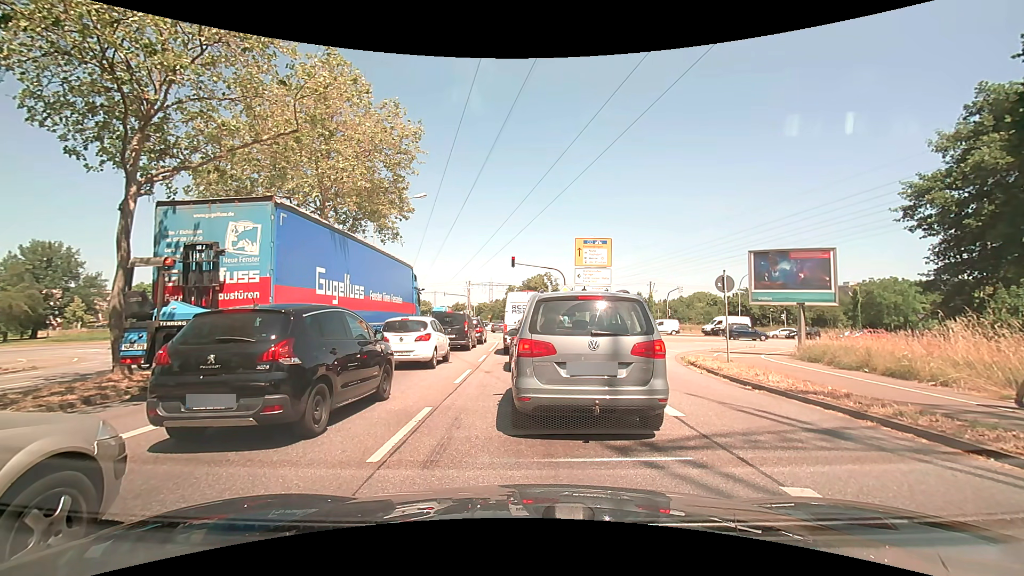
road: primary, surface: asphalt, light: Day
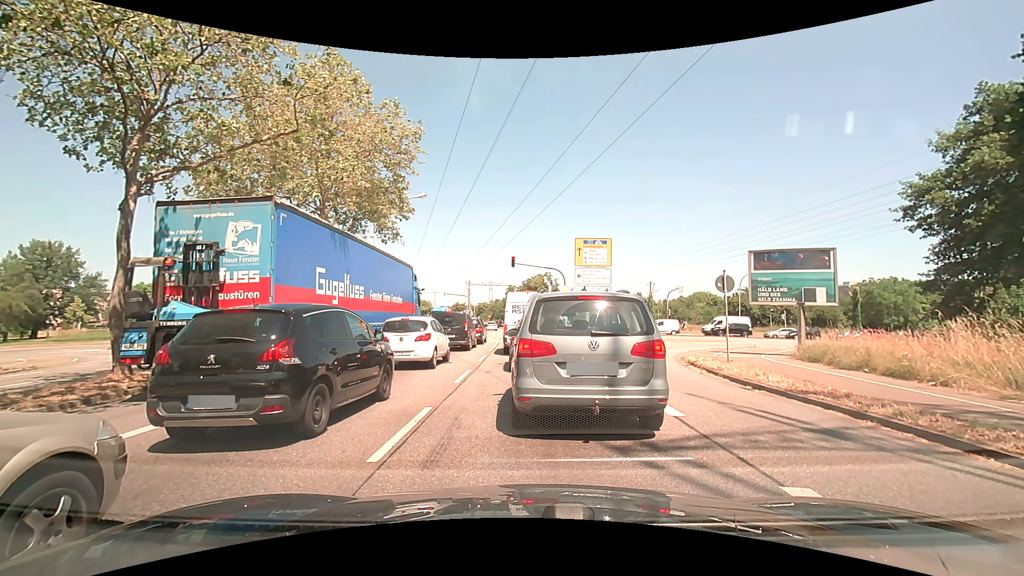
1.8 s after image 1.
(0.0, 0.0) m; 0°
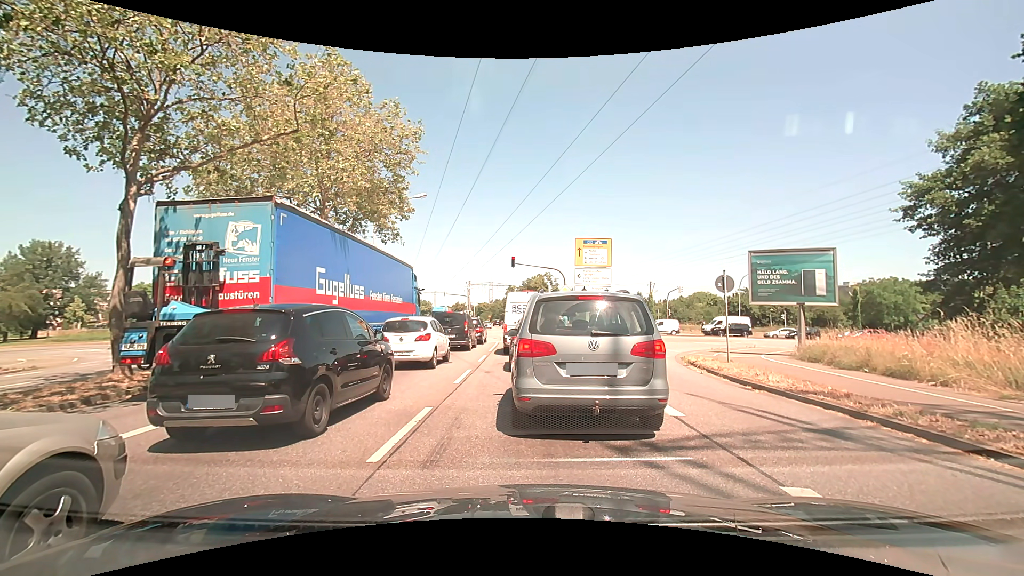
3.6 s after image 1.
(0.0, 0.0) m; 0°
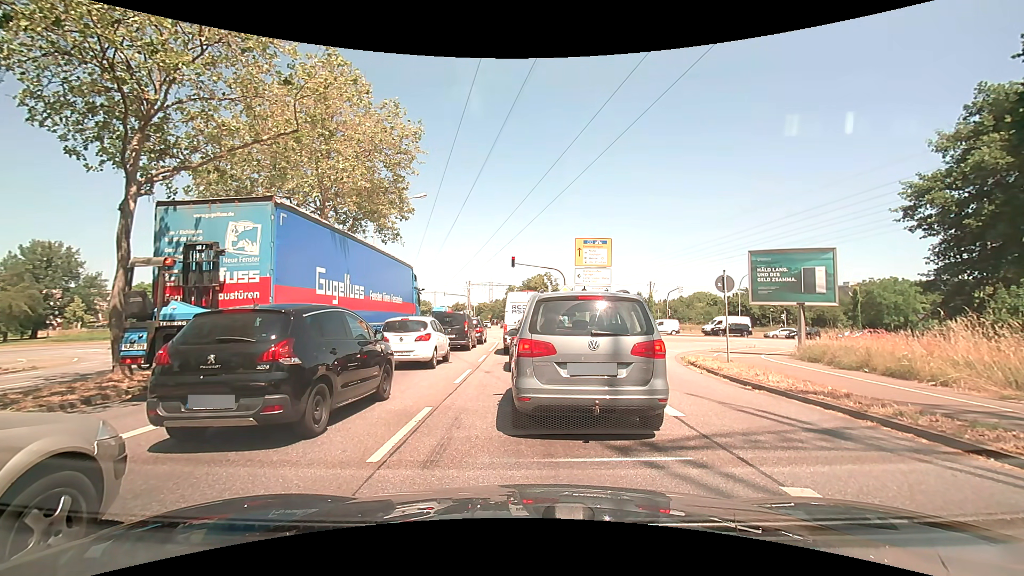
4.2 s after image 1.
(0.0, 0.0) m; 0°
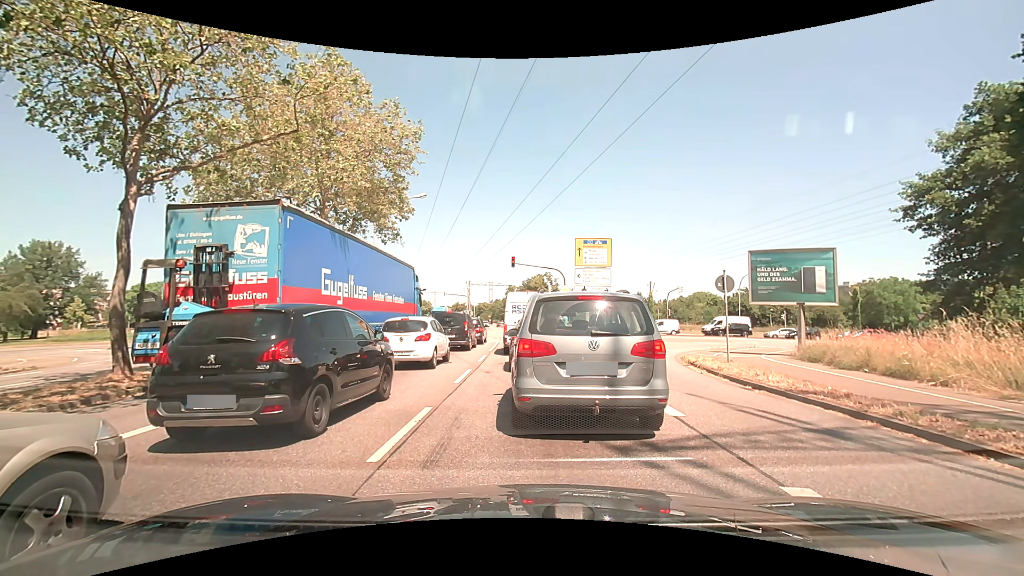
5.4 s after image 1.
(0.0, 0.0) m; 0°
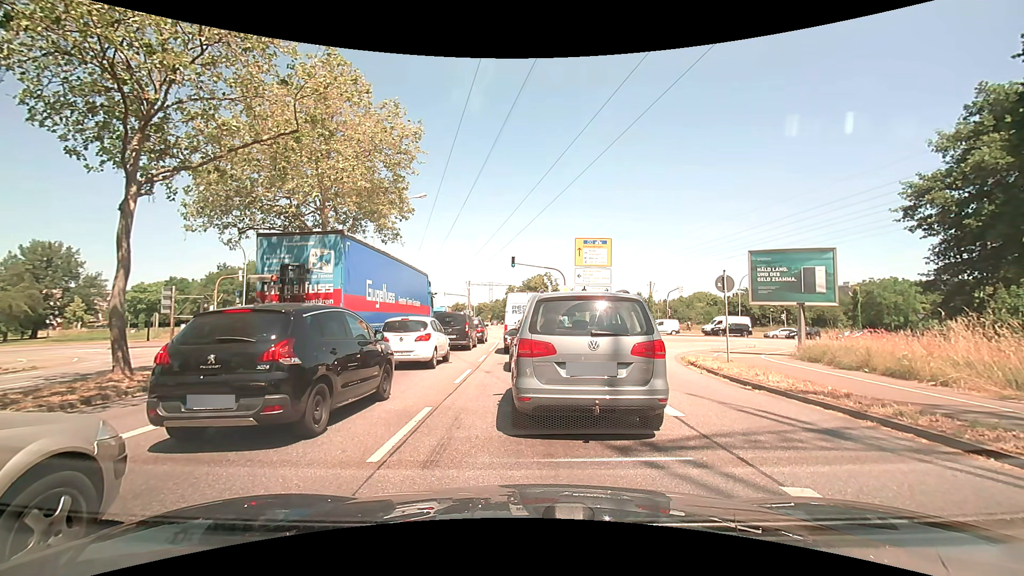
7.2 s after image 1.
(0.0, 0.0) m; 0°
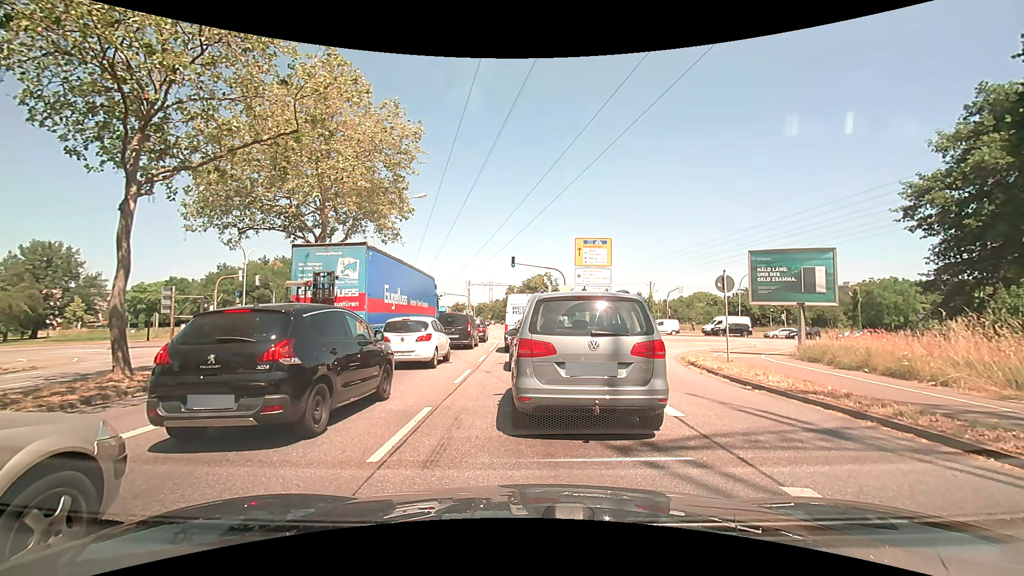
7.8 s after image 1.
(0.0, 0.0) m; 0°
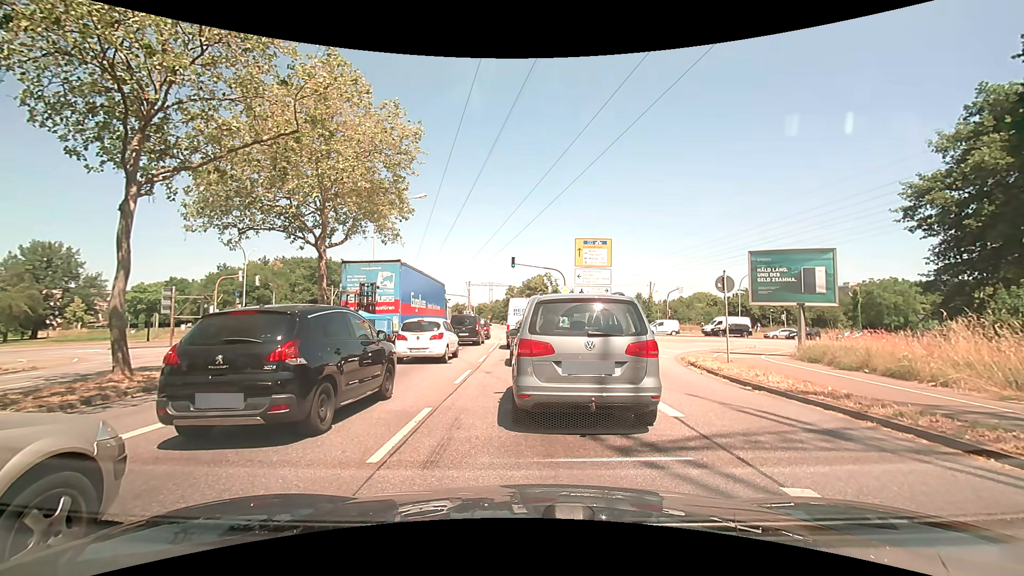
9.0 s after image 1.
(0.0, 0.0) m; 0°
